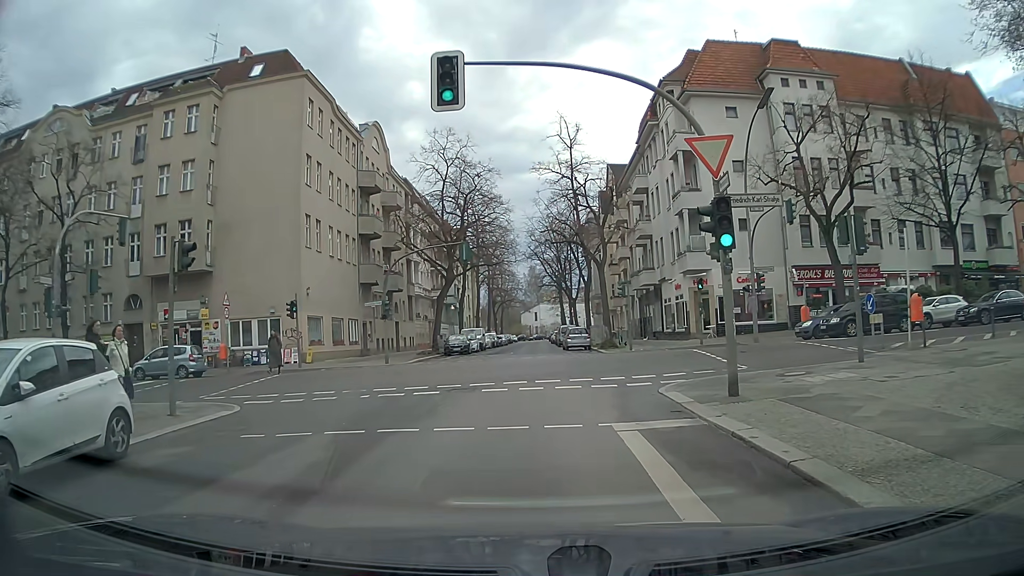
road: residential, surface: sett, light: Day
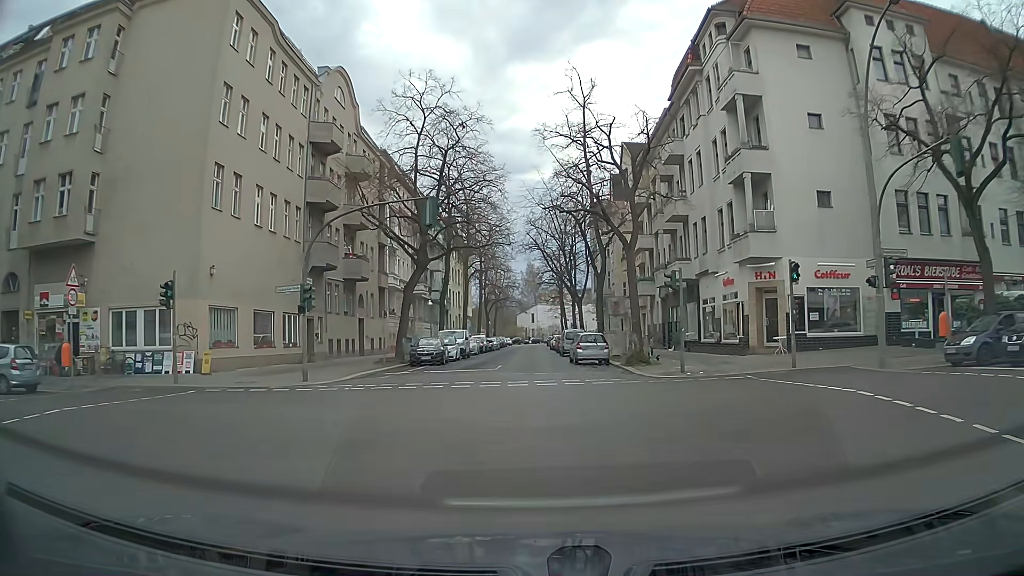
(0.0, +12.4) m; +1°
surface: asphalt
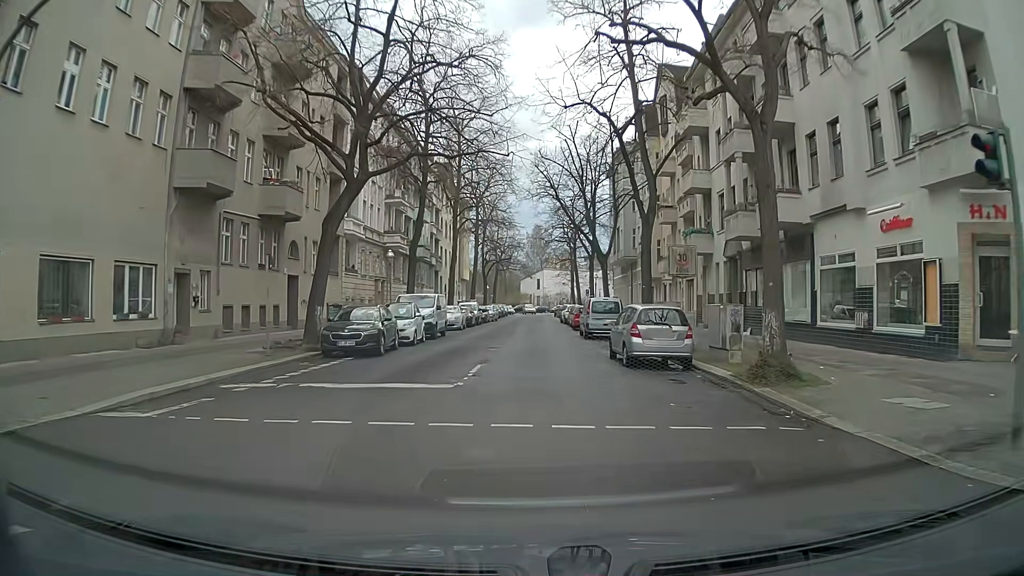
(-0.2, +15.7) m; -1°
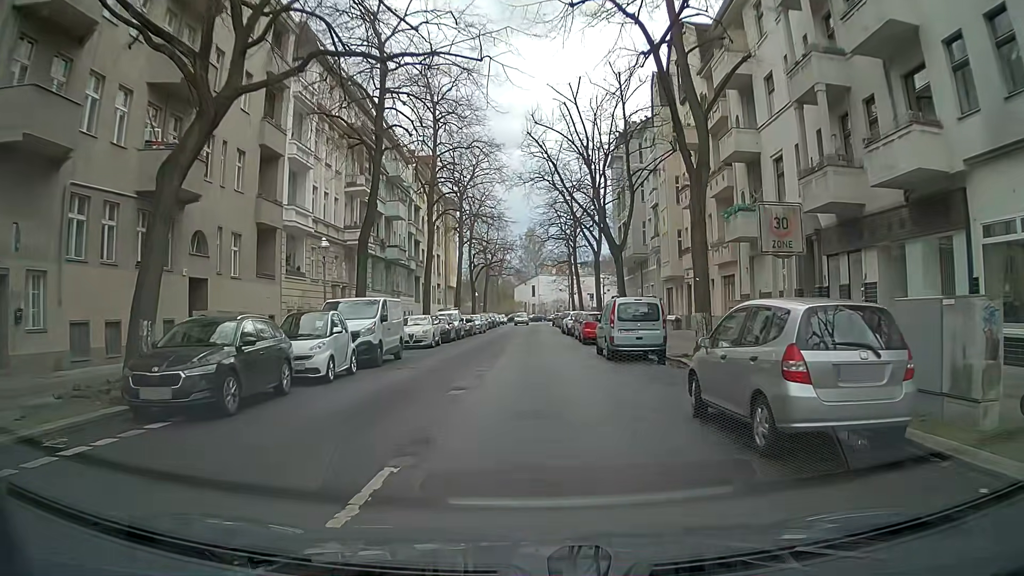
(0.0, +10.0) m; 0°
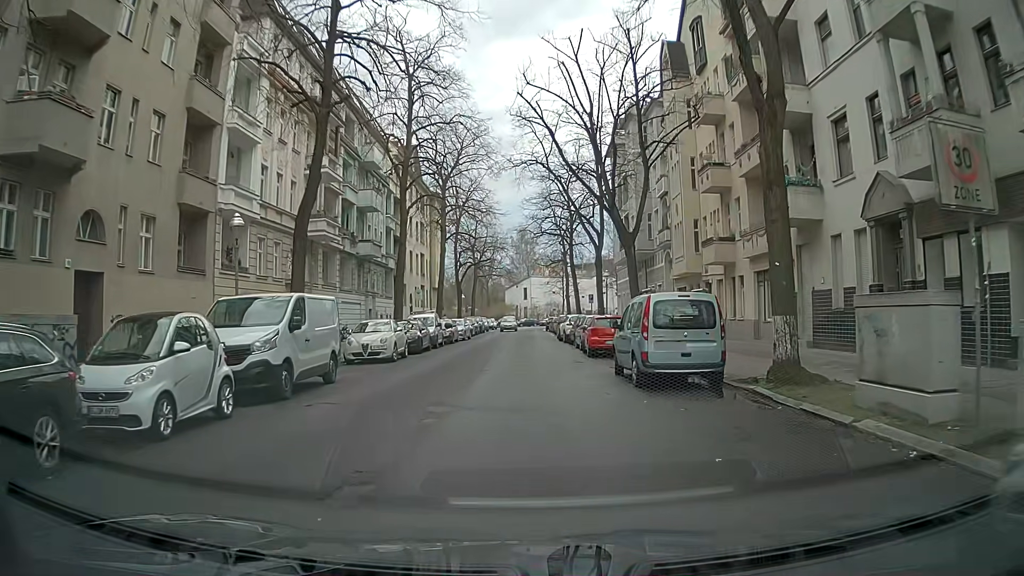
(+0.1, +6.7) m; +2°
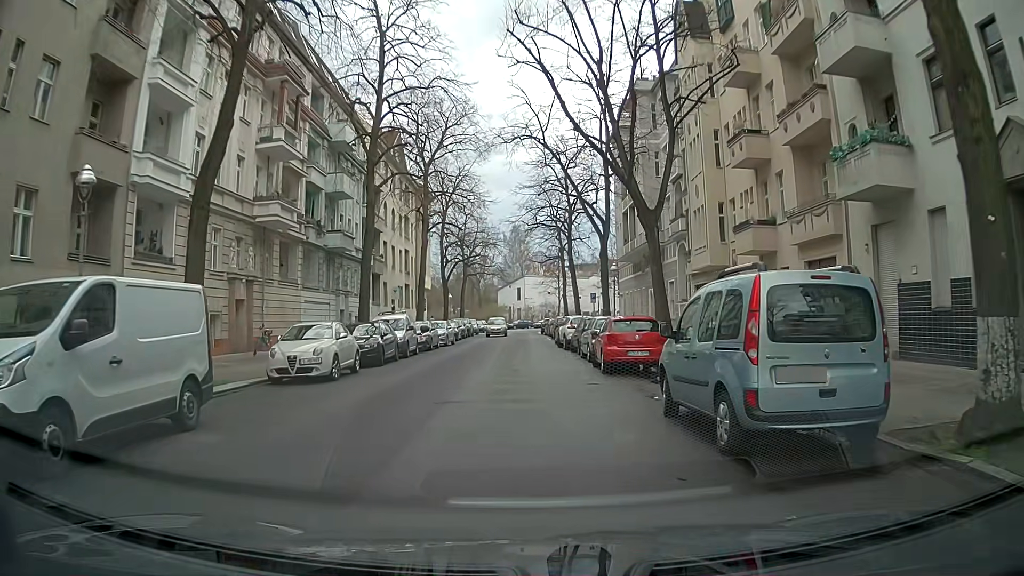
(-0.1, +6.4) m; 0°
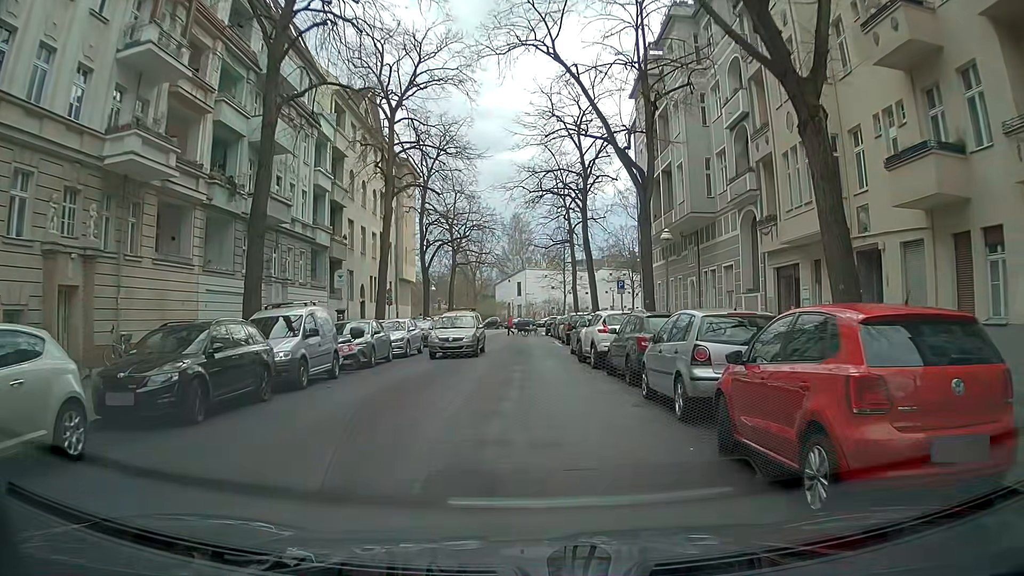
(-0.1, +12.7) m; +1°
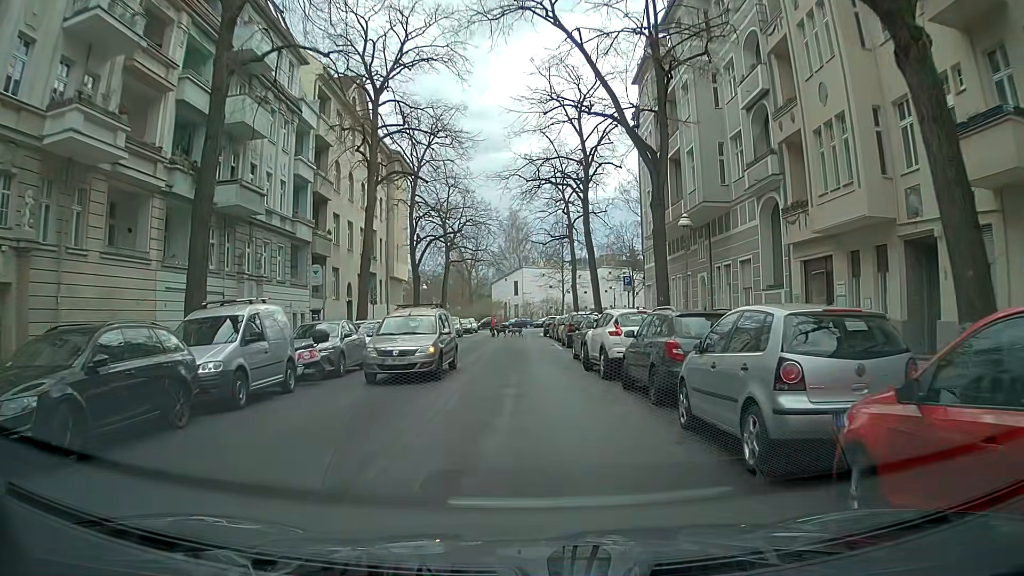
(0.0, +3.1) m; 0°
